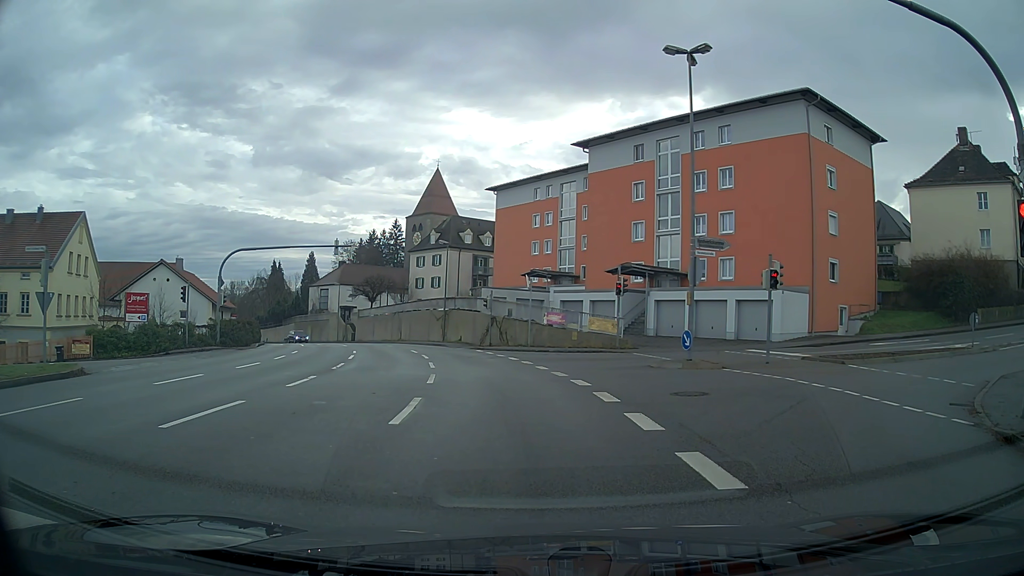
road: tertiary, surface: asphalt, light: Day
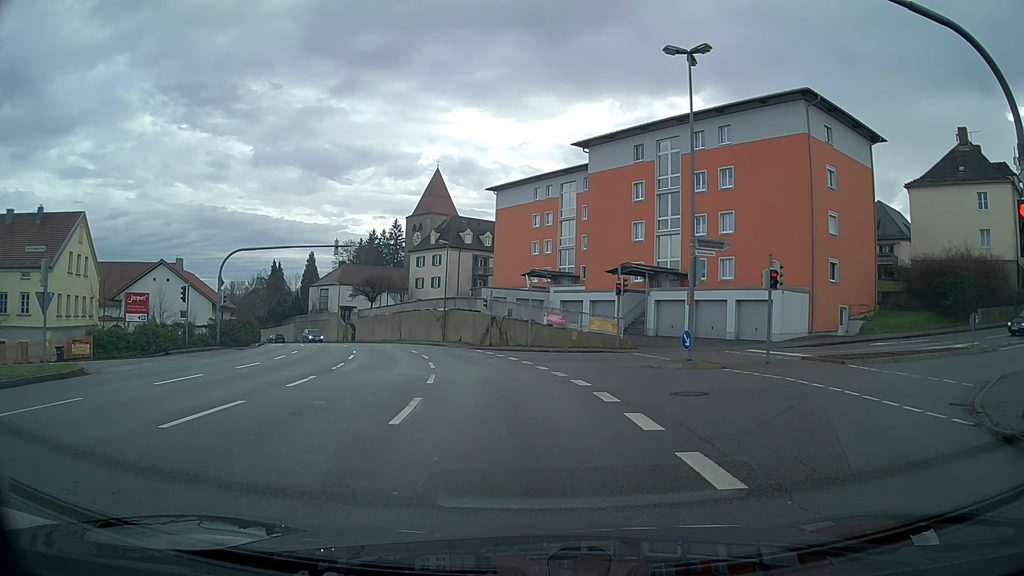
(0.0, 0.0) m; 0°
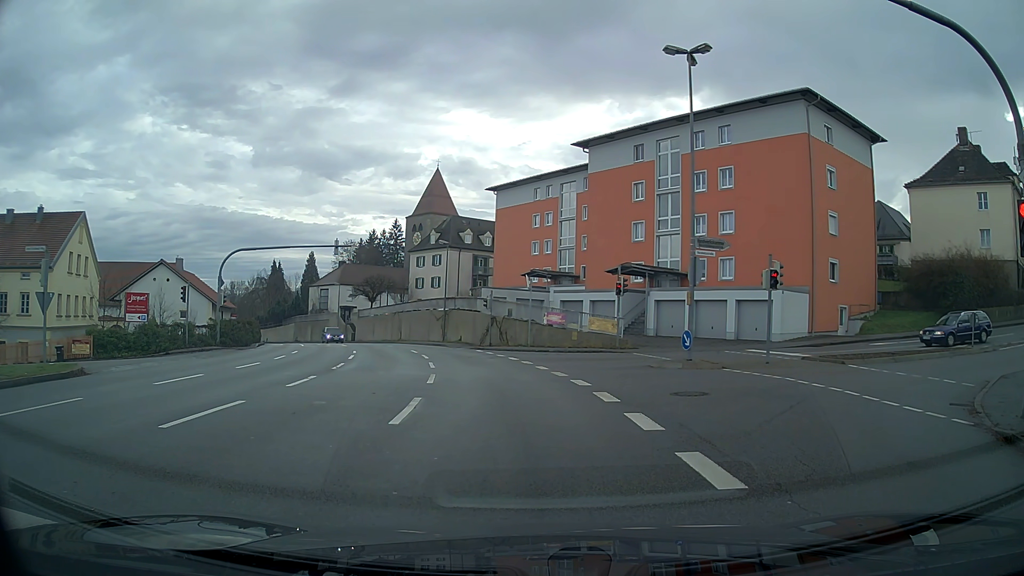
(0.0, 0.0) m; 0°
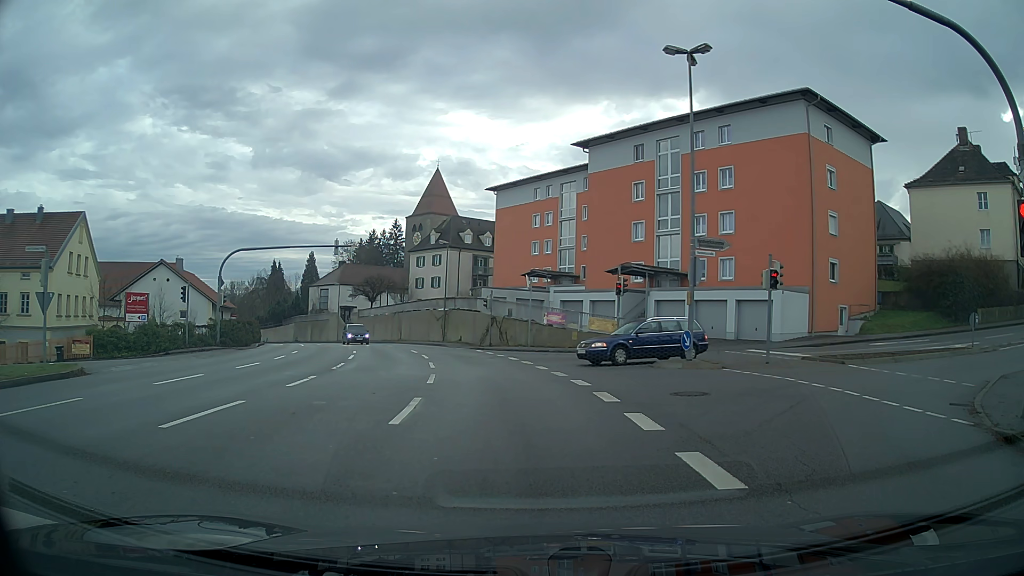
(0.0, 0.0) m; 0°
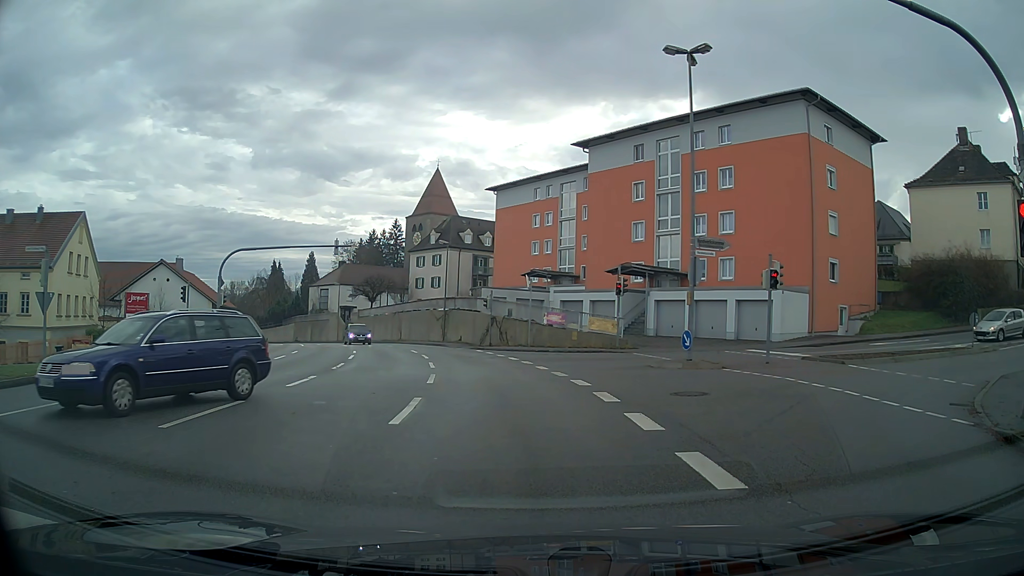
(0.0, 0.0) m; 0°
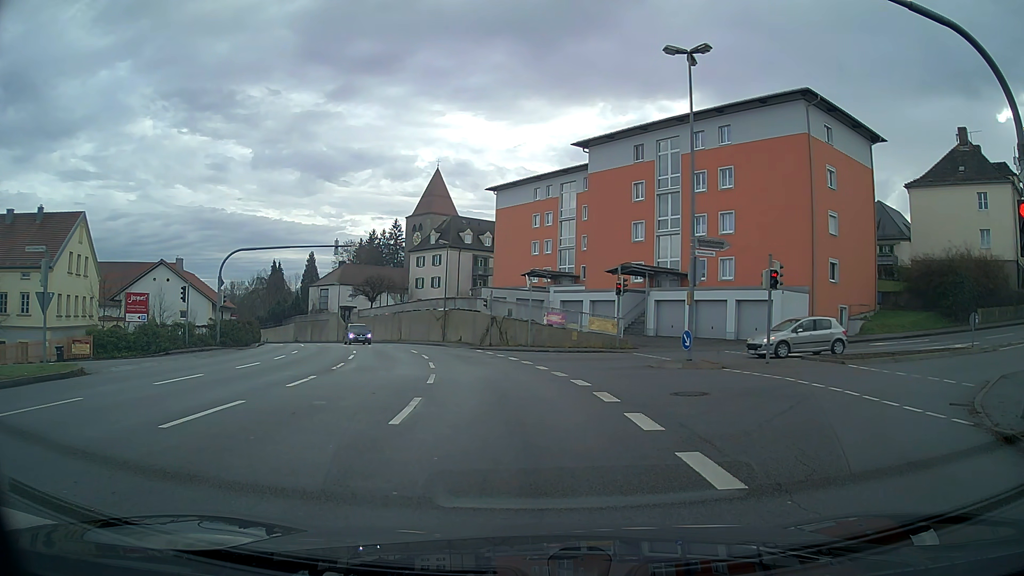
(0.0, 0.0) m; 0°
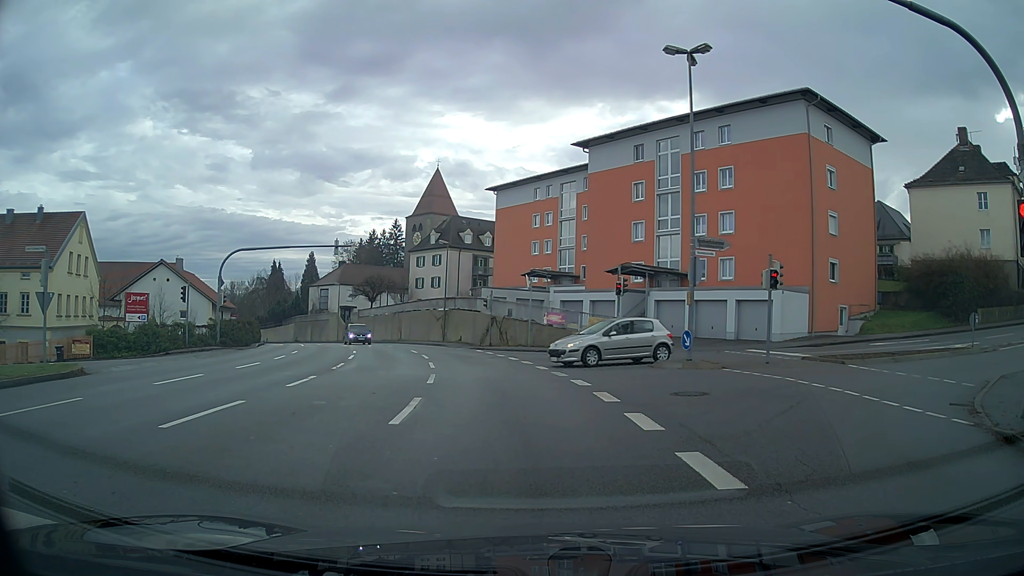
(0.0, 0.0) m; 0°
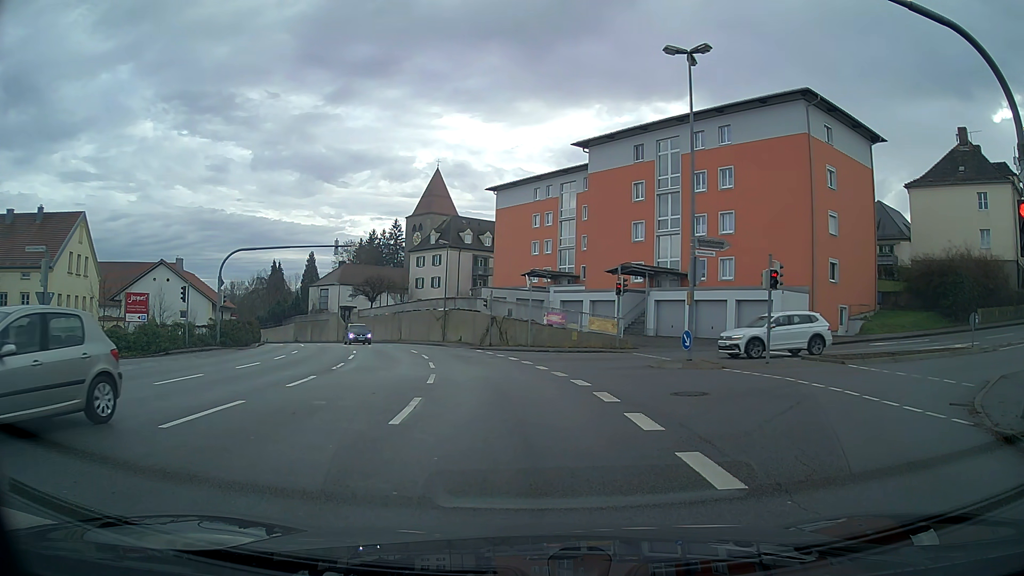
(0.0, 0.0) m; 0°
(0, +10) (-1, +20) (-3, +30) (-6, +39) (-9, +49) (-13, +58) (-17, +67) (-22, +76) (-27, +84) (-33, +92) m
